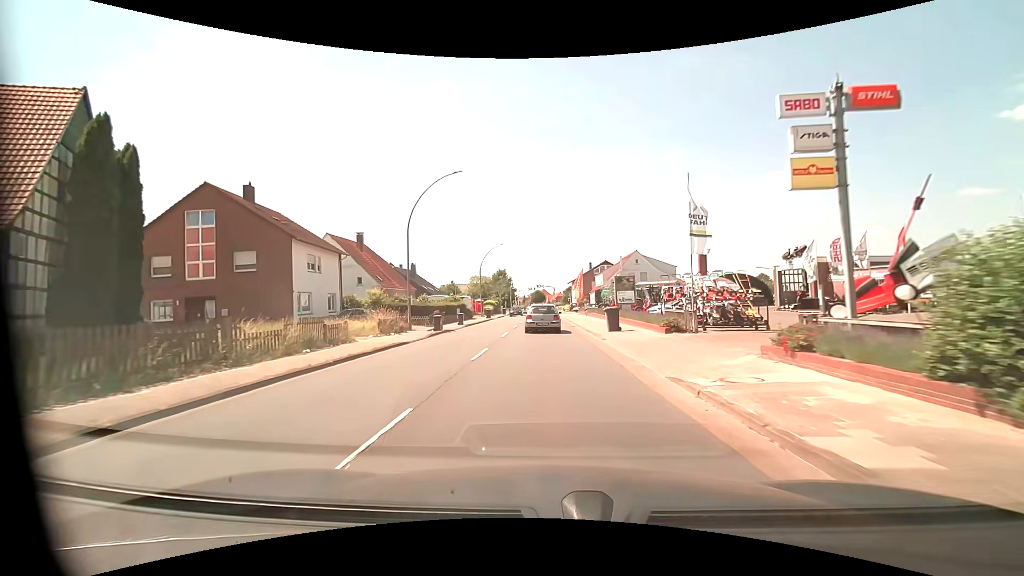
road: primary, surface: asphalt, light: Day
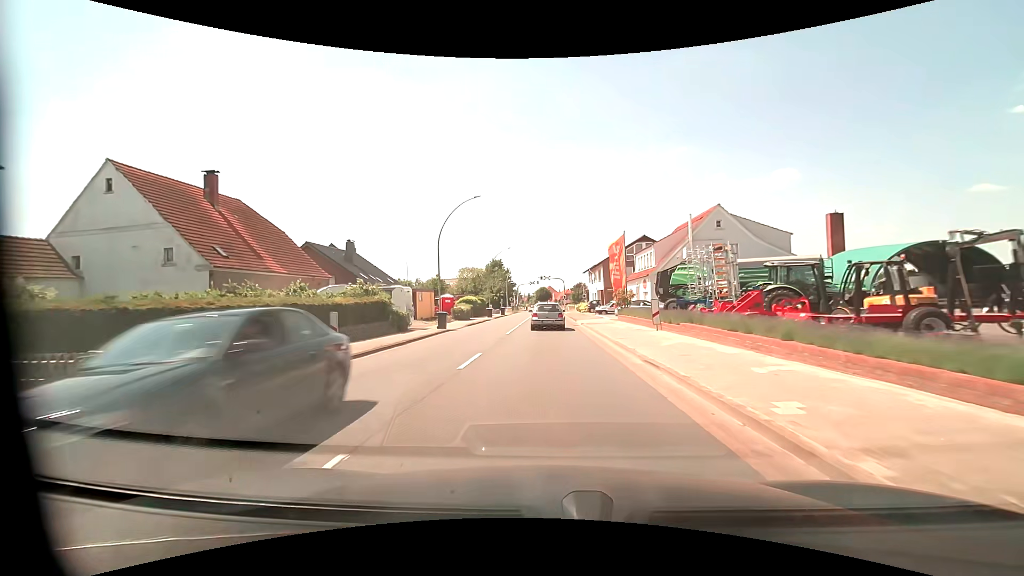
(0.0, +29.5) m; 0°
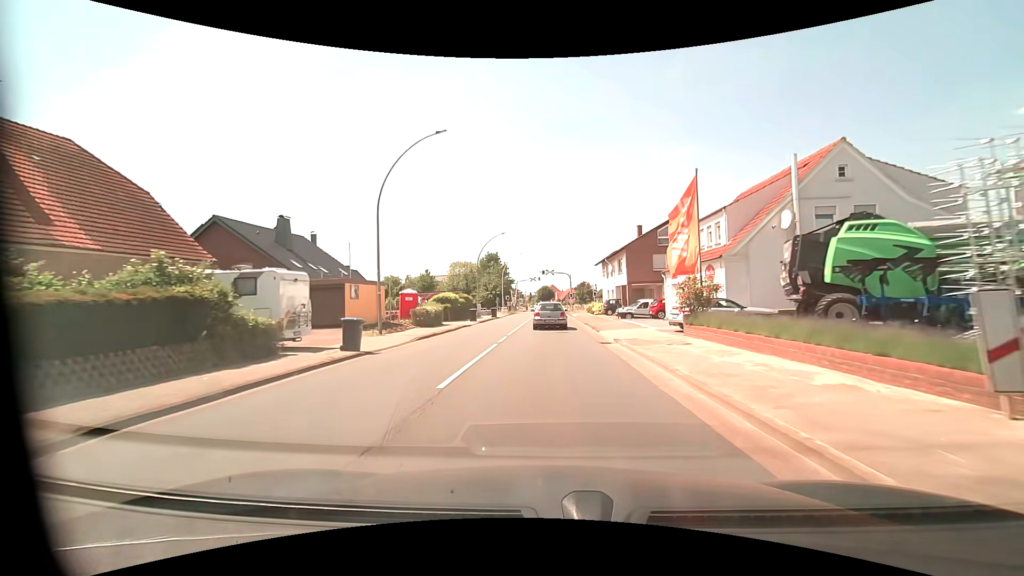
(-0.1, +14.7) m; 0°
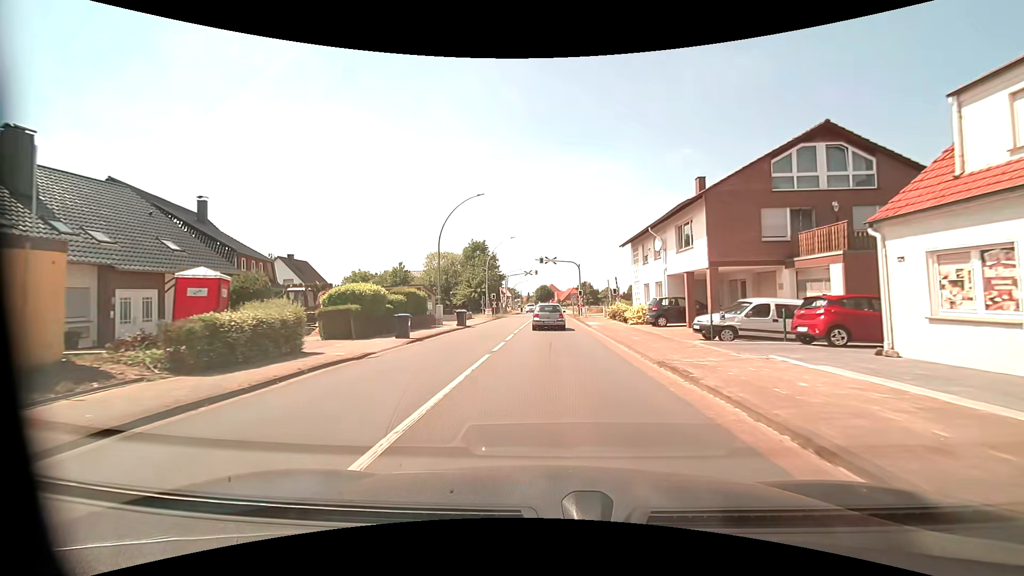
(-0.1, +21.0) m; 0°
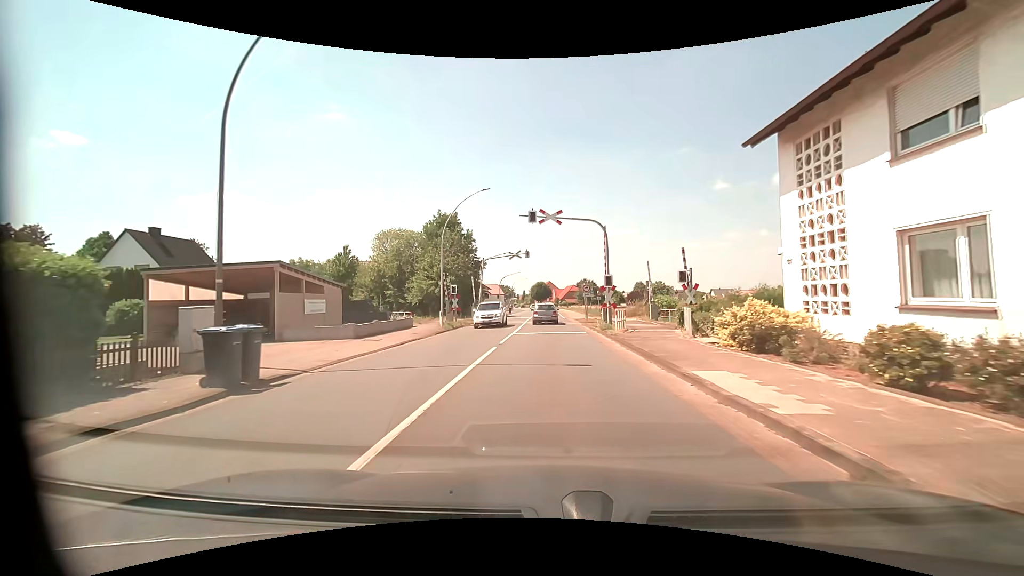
(+0.3, +25.1) m; +1°
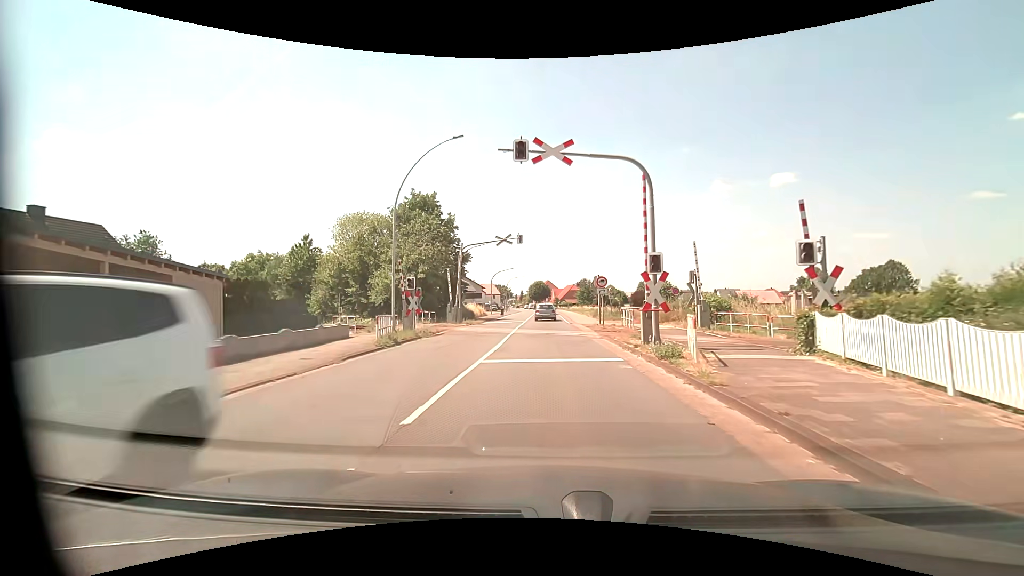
(0.0, +11.3) m; 0°
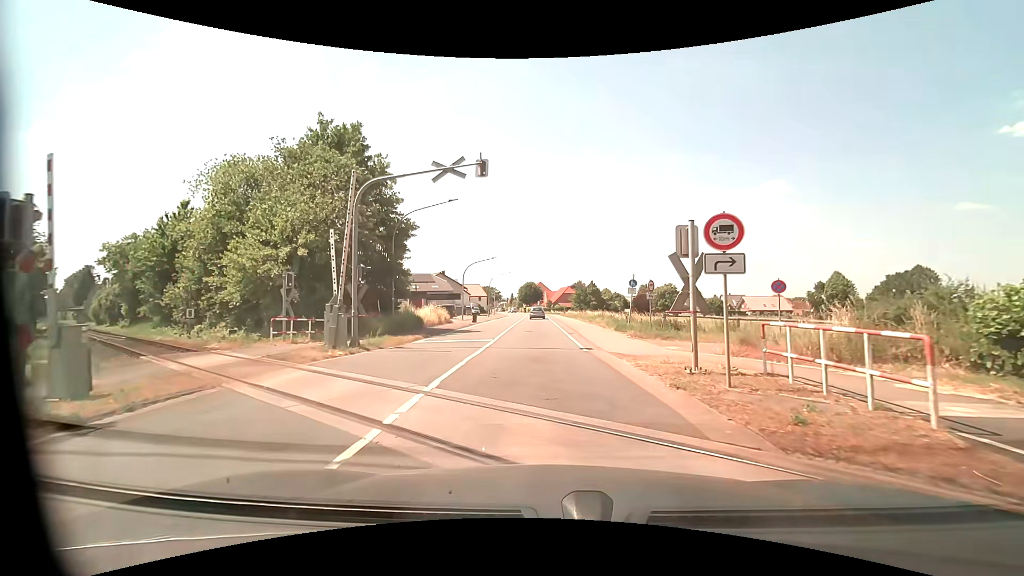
(+0.2, +19.1) m; +2°
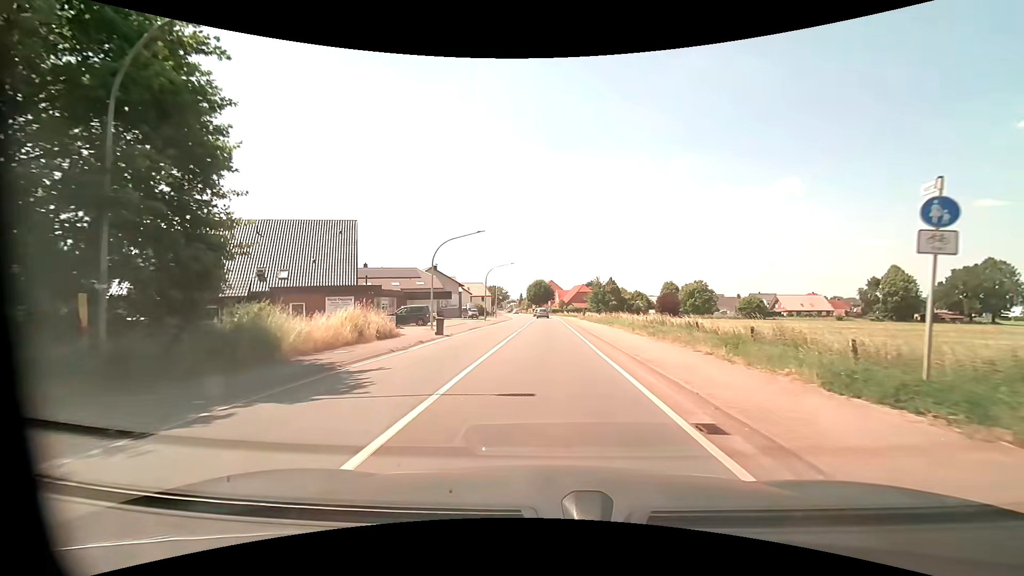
(-0.6, +19.9) m; -2°
(0, +10) (0, +20) (0, +30) (0, +40) (0, +50) (0, +60) (0, +70) (0, +80) (-1, +90) (-2, +100) m
